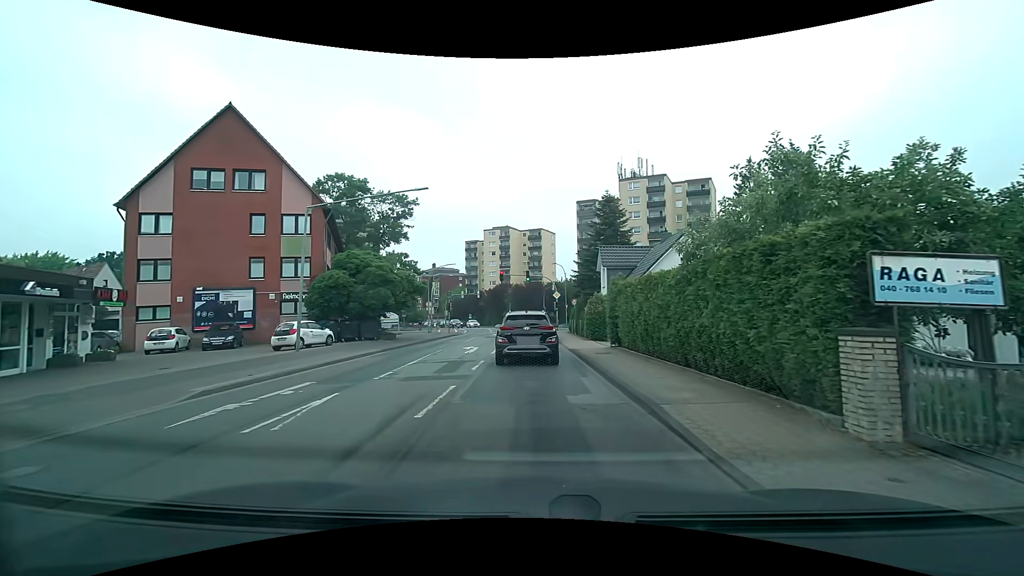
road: secondary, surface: asphalt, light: Day
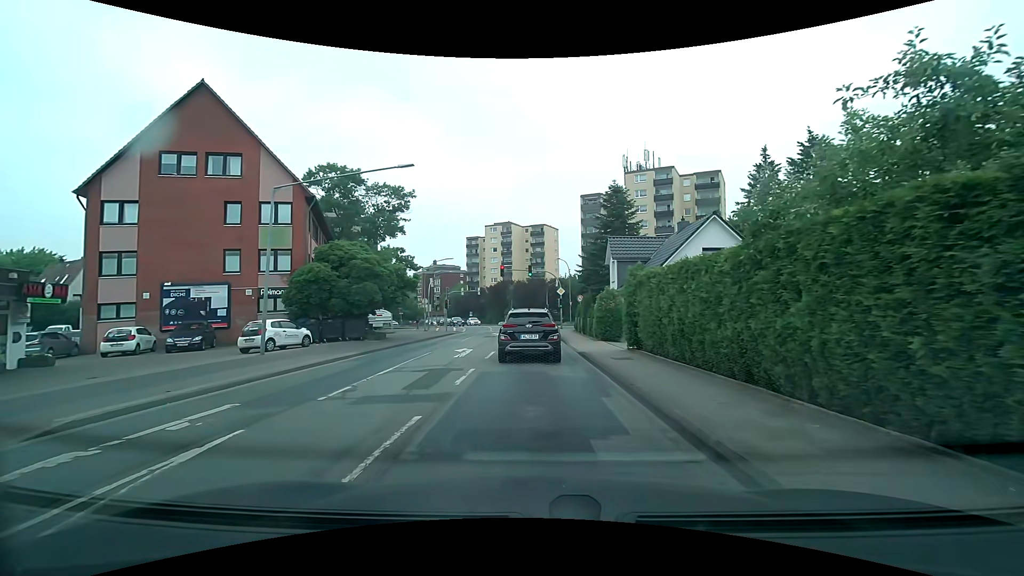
(0.0, +3.3) m; 0°
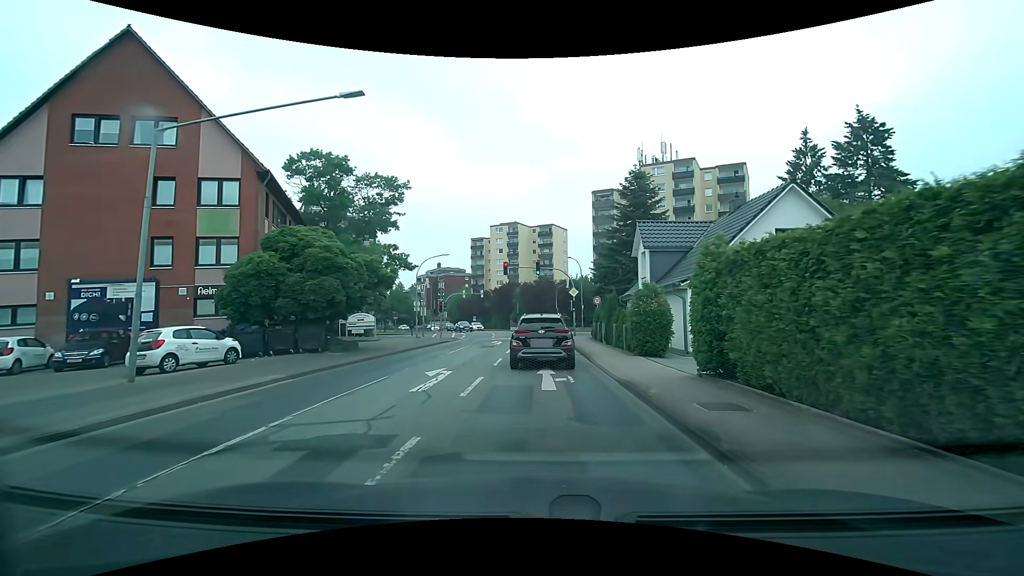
(0.0, +7.0) m; 0°
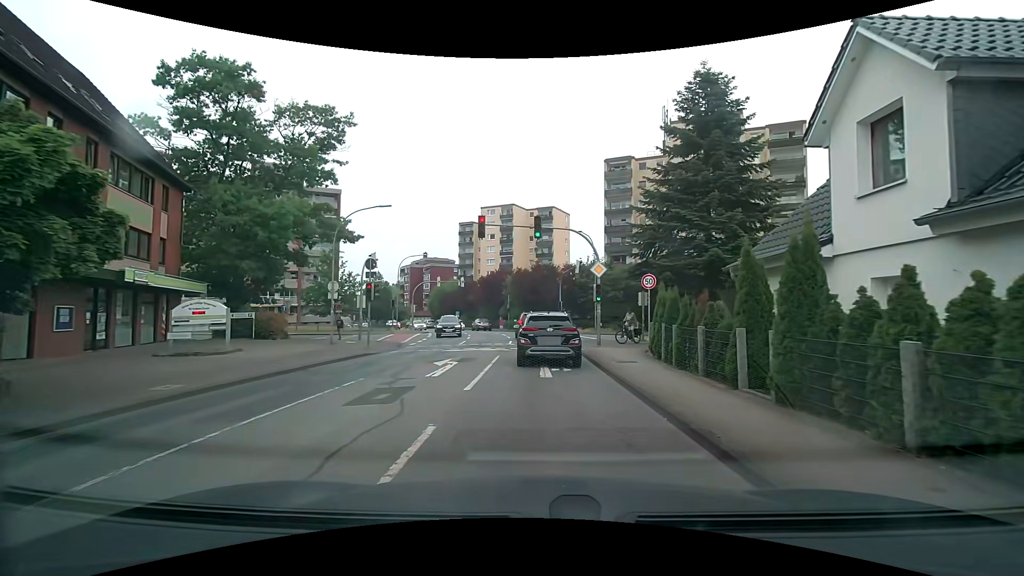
(-0.1, +18.3) m; 0°
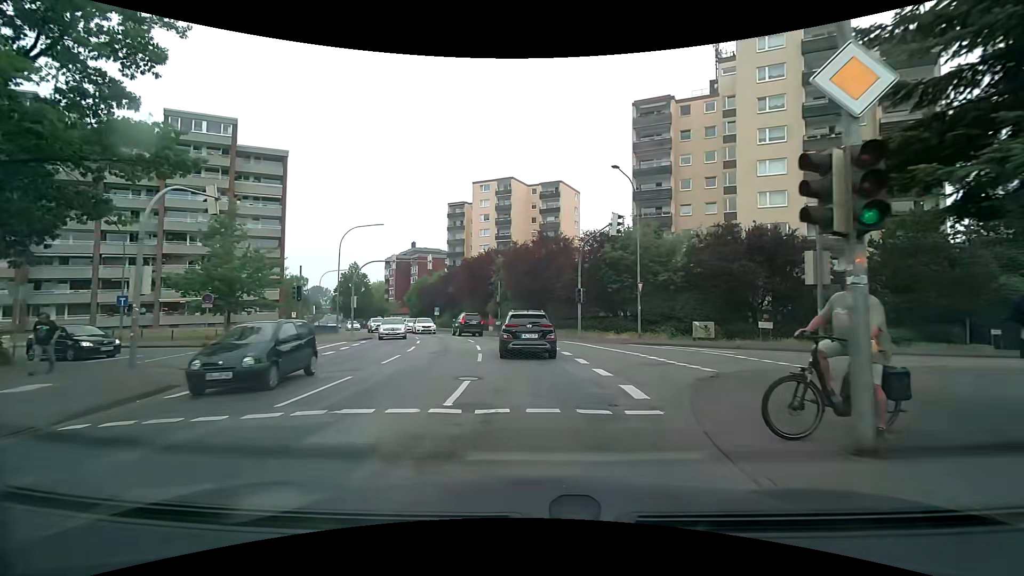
(0.0, +20.0) m; -1°
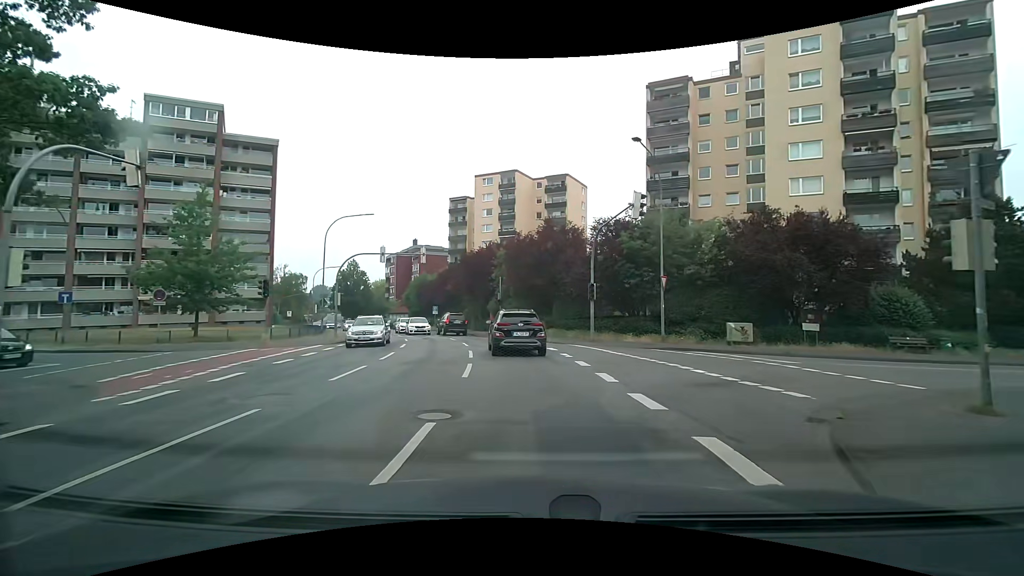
(0.0, +4.2) m; 0°
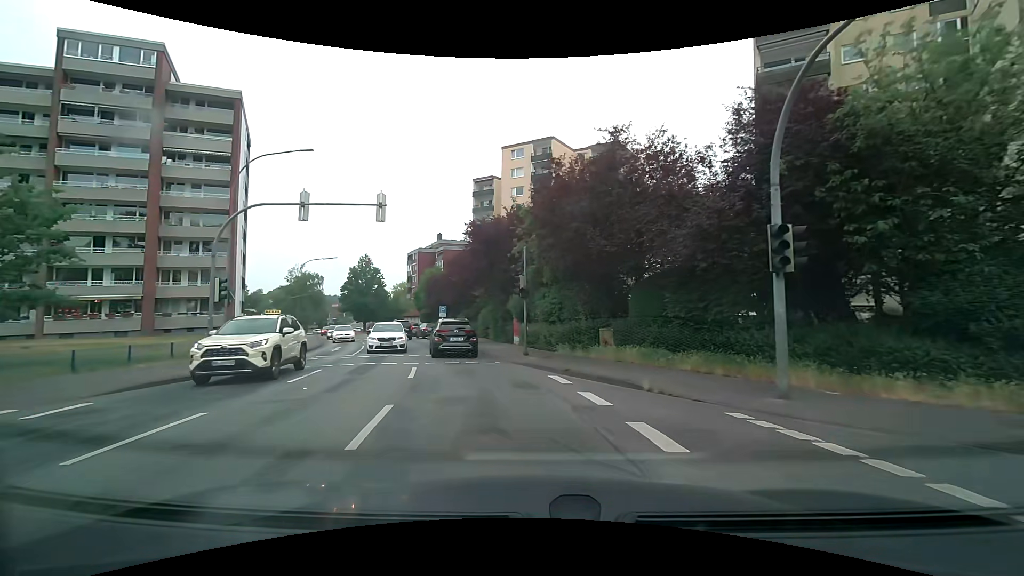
(-0.5, +17.3) m; -5°
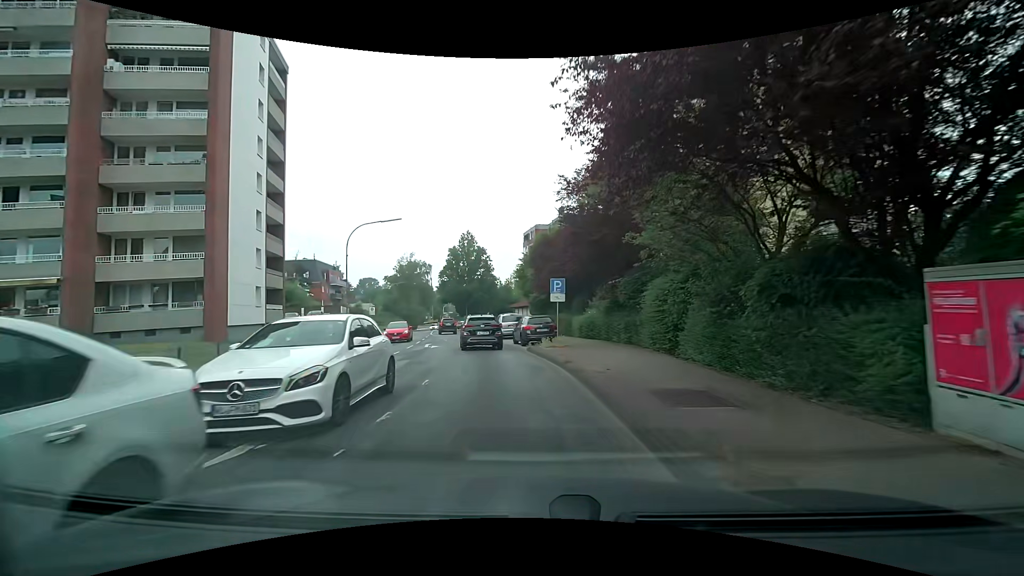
(-3.3, +23.9) m; -14°
(-1, +10) (-2, +20) (-4, +30) (-6, +39) (-9, +49) (-11, +59) (-13, +69) (-15, +78) (-16, +88) (-17, +98) m
